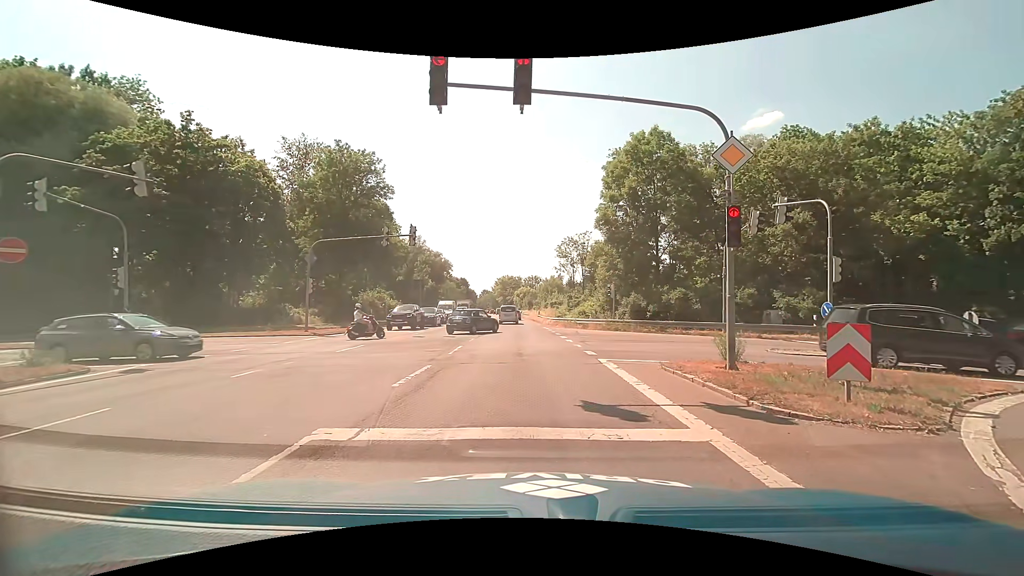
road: trunk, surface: asphalt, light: Day
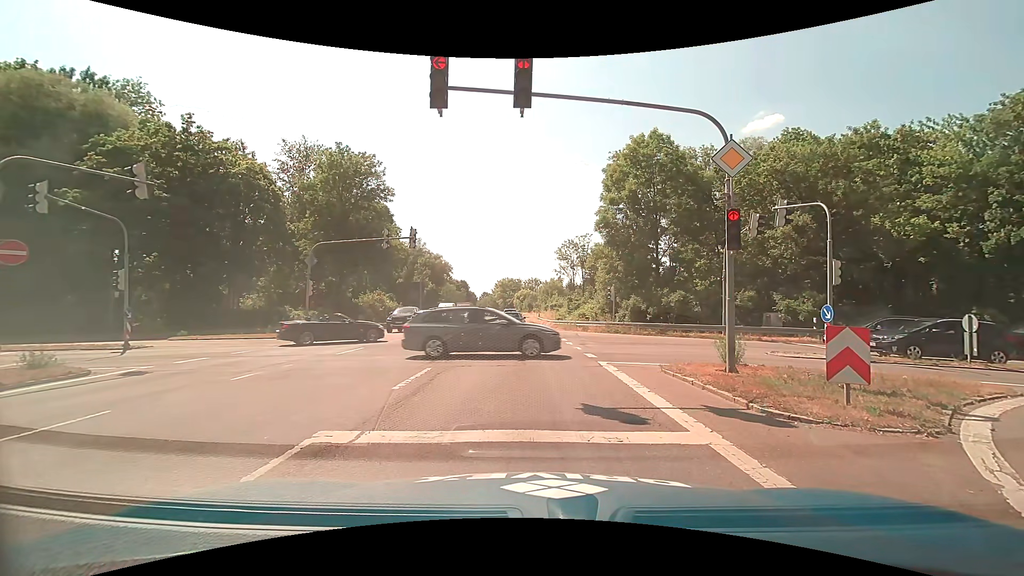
(0.0, +0.1) m; 0°
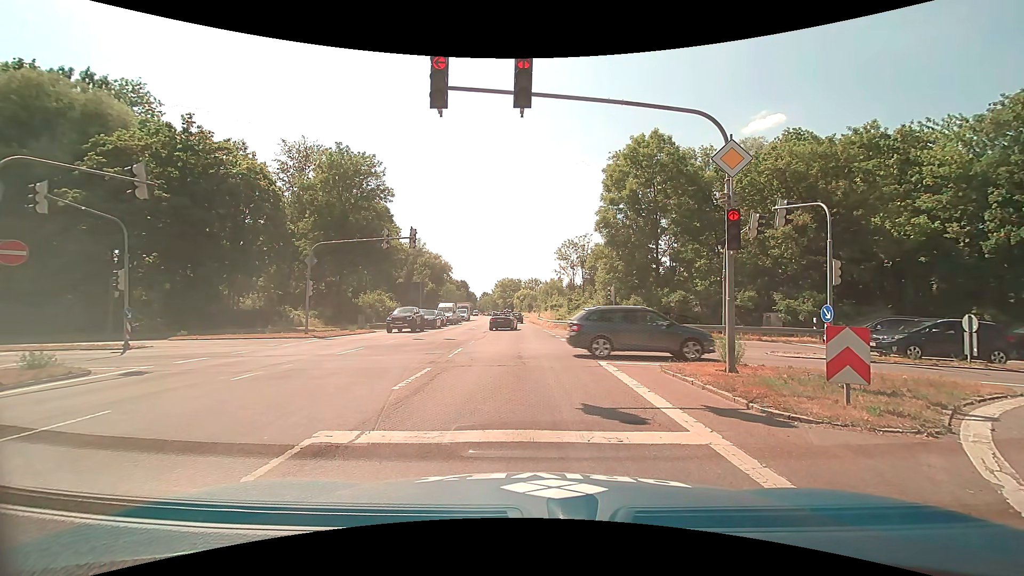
(0.0, 0.0) m; 0°
(0, +10) (-1, +20) (-1, +30) (-2, +40) (-2, +50) (-3, +60) (-3, +70) (-4, +80) (-5, +90) (-5, +100) m
